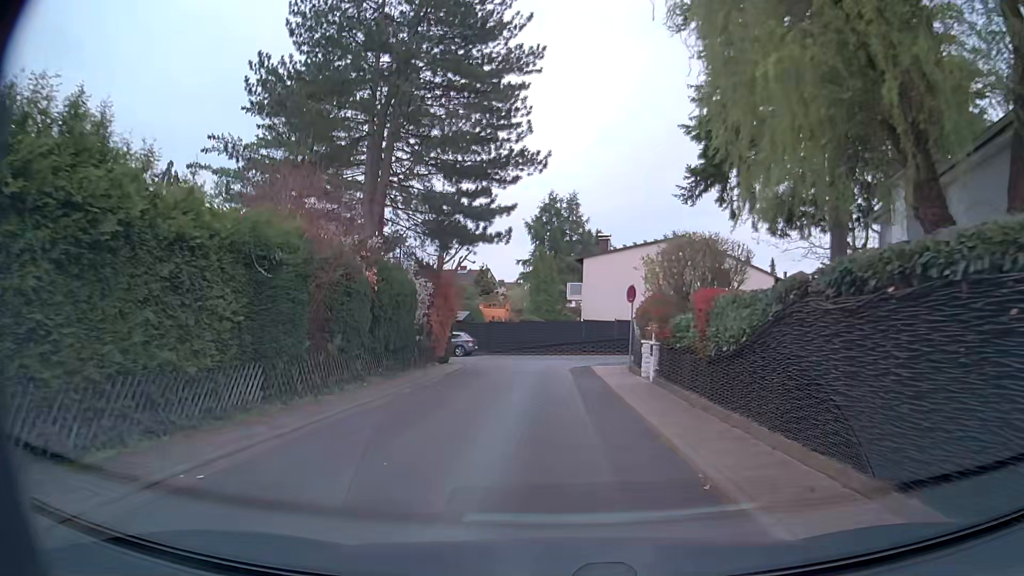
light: Day
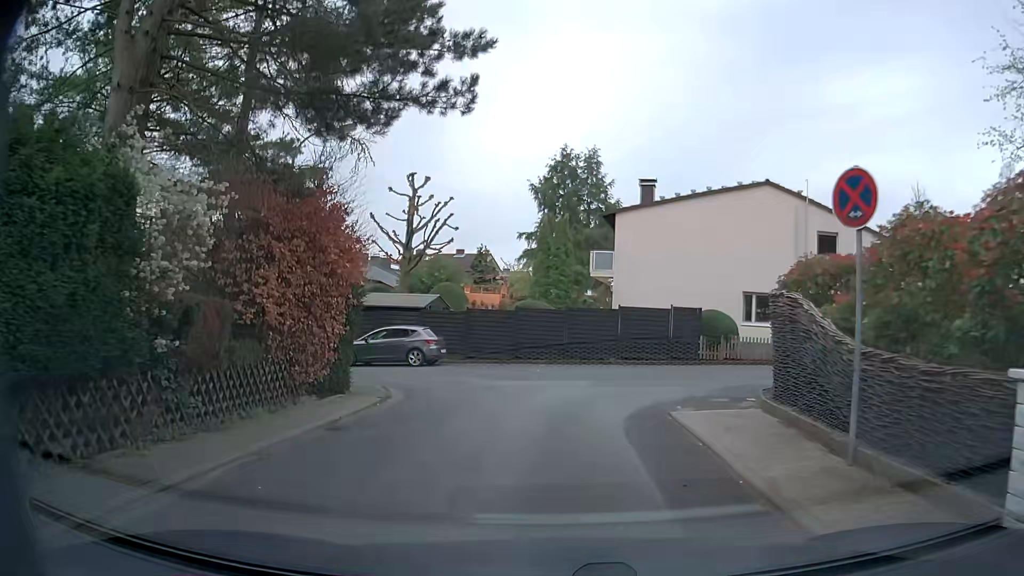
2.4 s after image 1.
(-0.1, +15.4) m; 0°
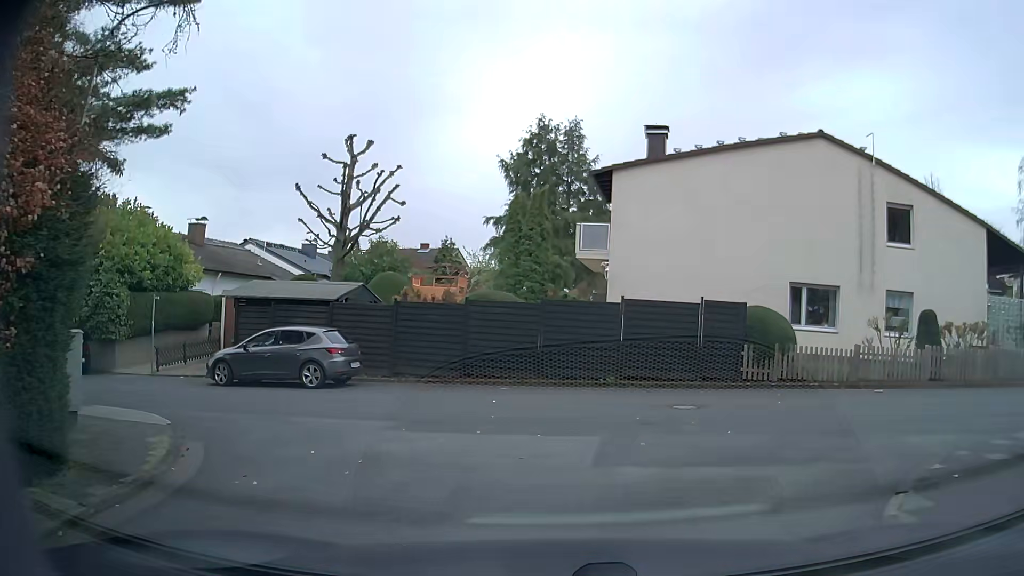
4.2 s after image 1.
(0.0, +8.2) m; +1°
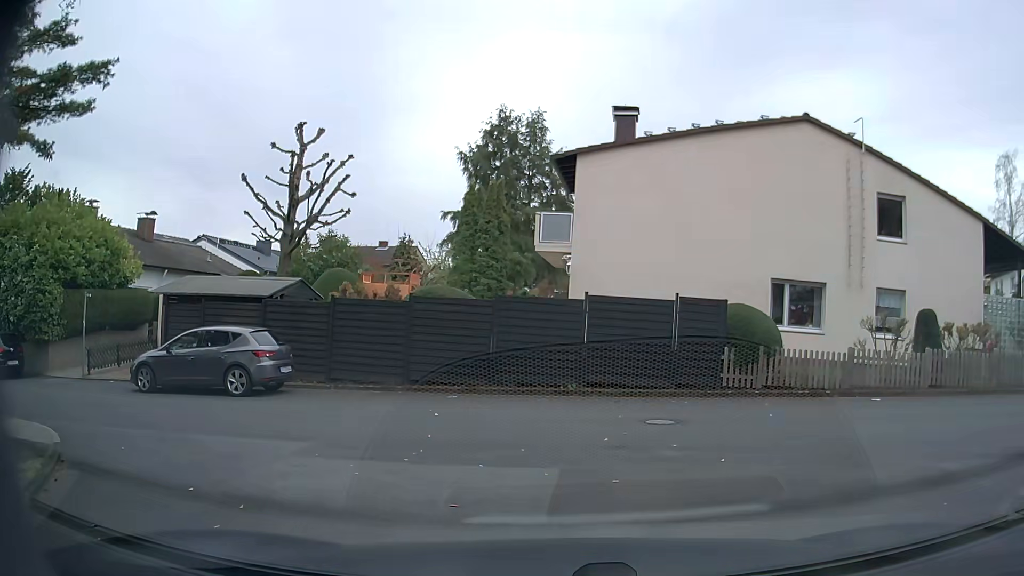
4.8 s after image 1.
(+0.1, +1.8) m; +5°
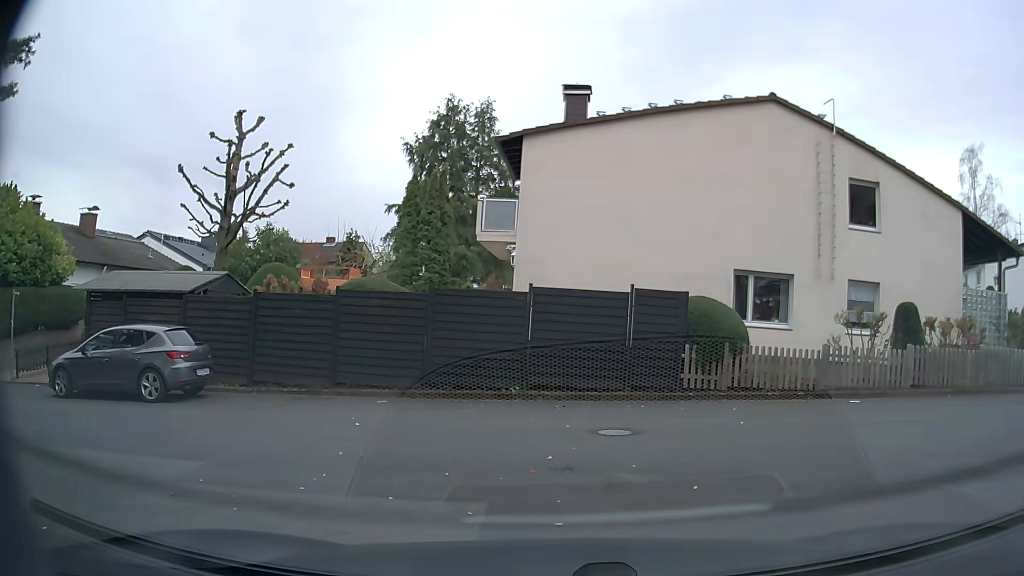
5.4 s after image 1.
(0.0, +1.4) m; +6°
